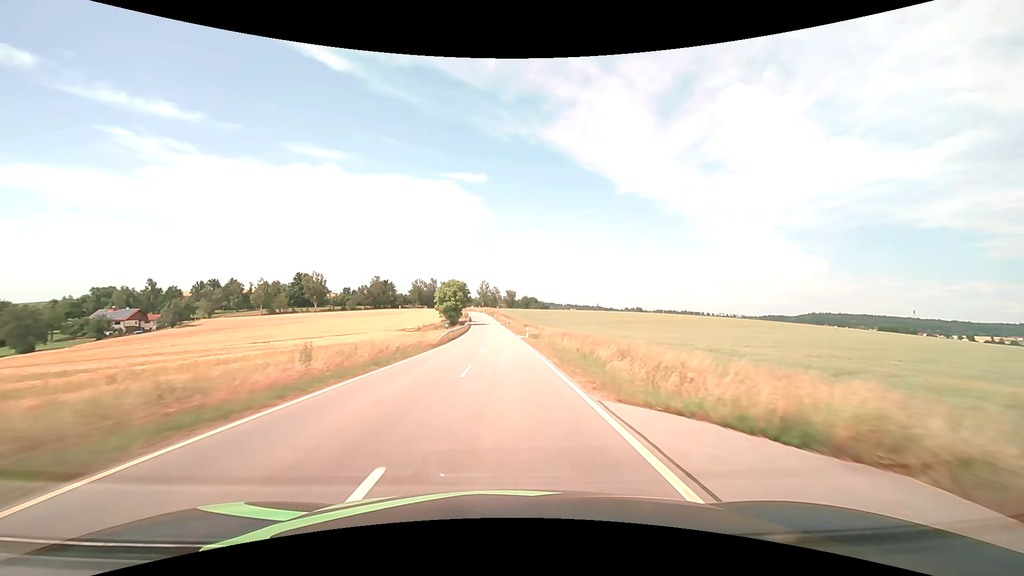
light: Day
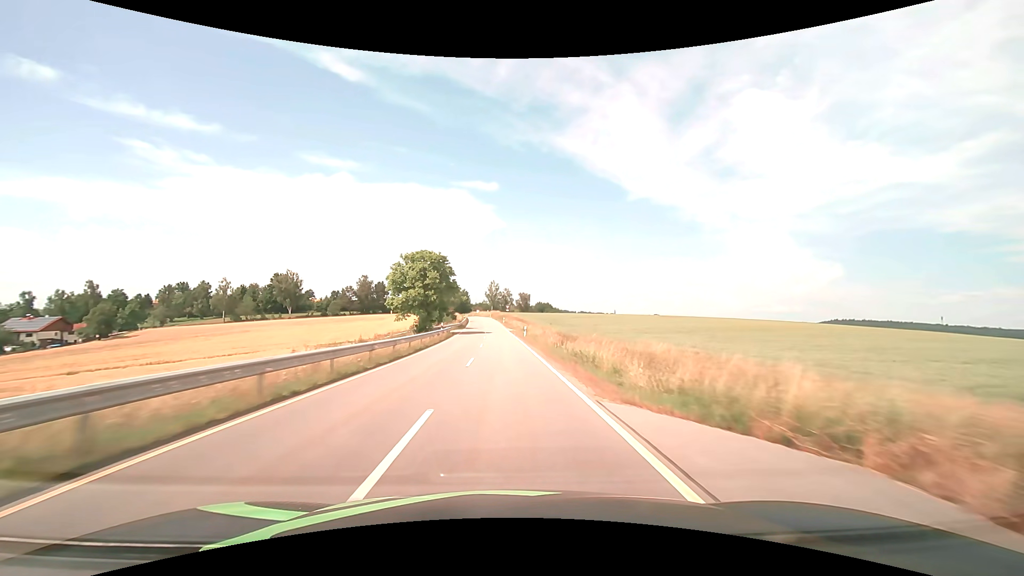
(-0.5, +45.5) m; -1°
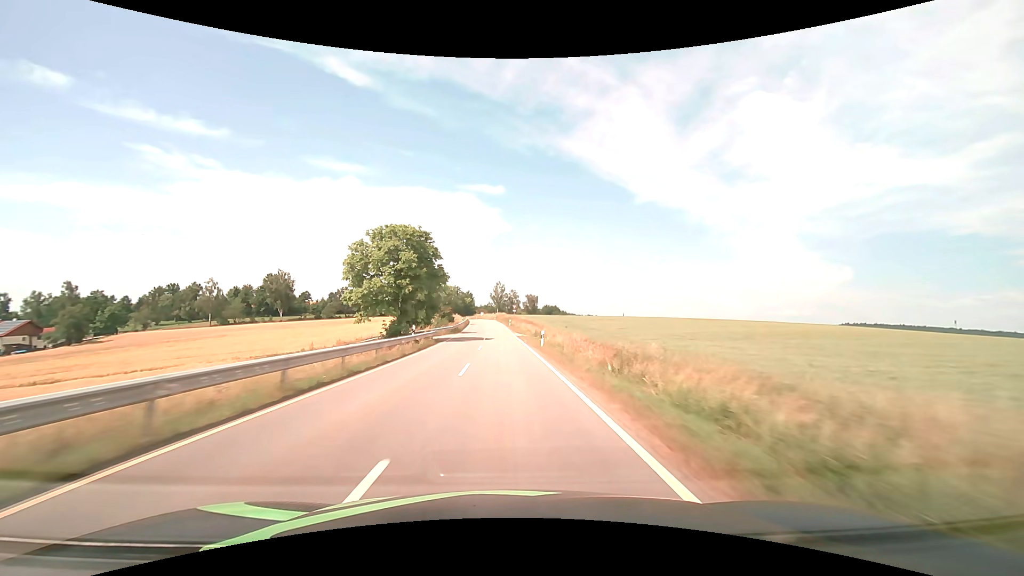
(-0.1, +15.1) m; -1°
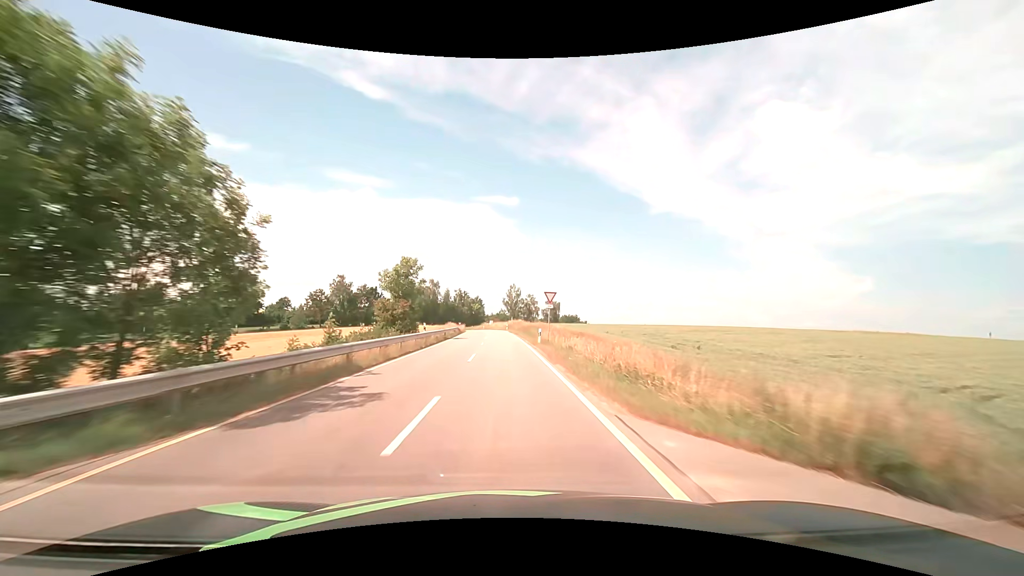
(-0.7, +44.4) m; -2°
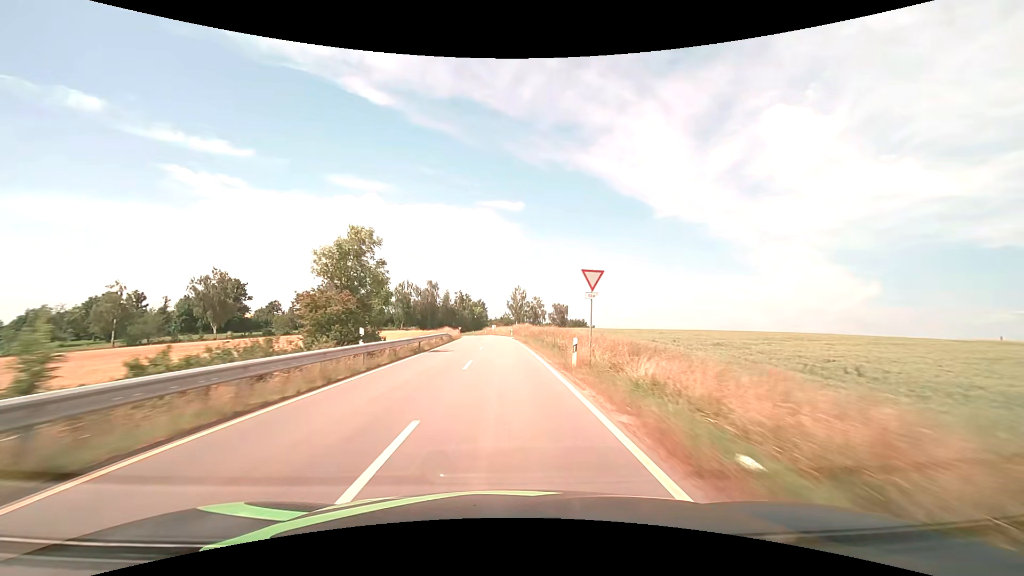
(-0.1, +14.2) m; -1°
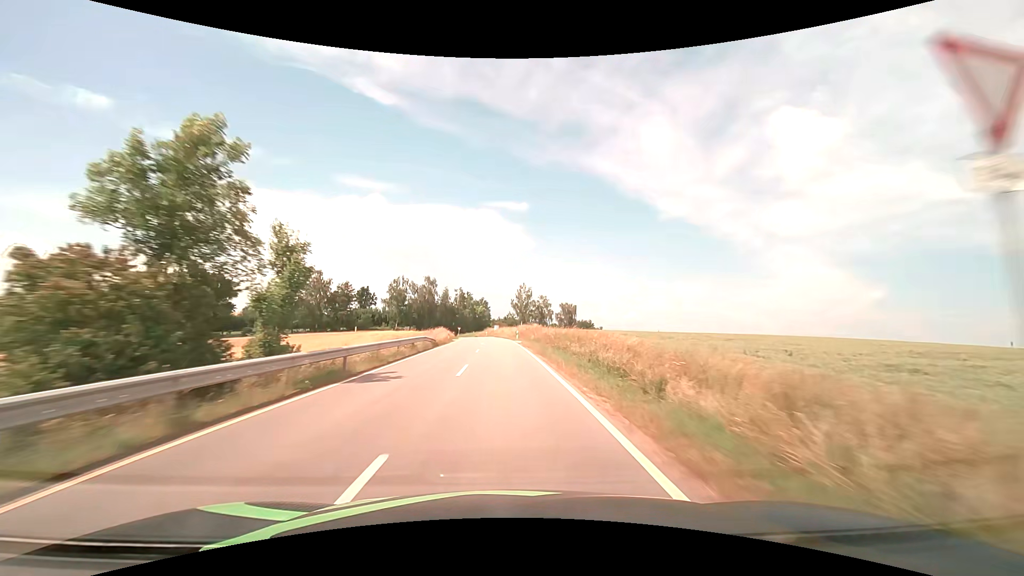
(-0.1, +13.9) m; 0°
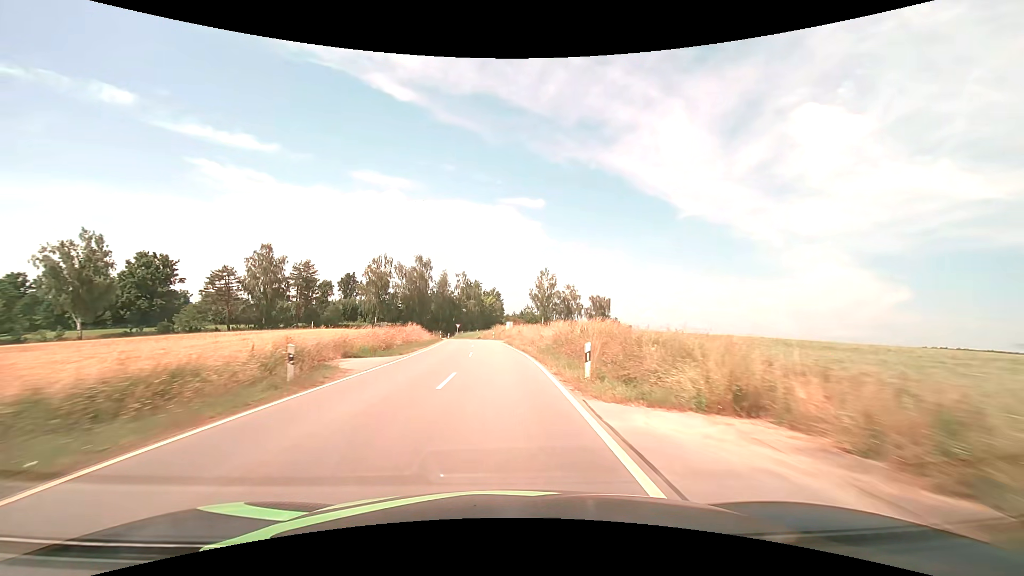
(-0.5, +38.8) m; -2°
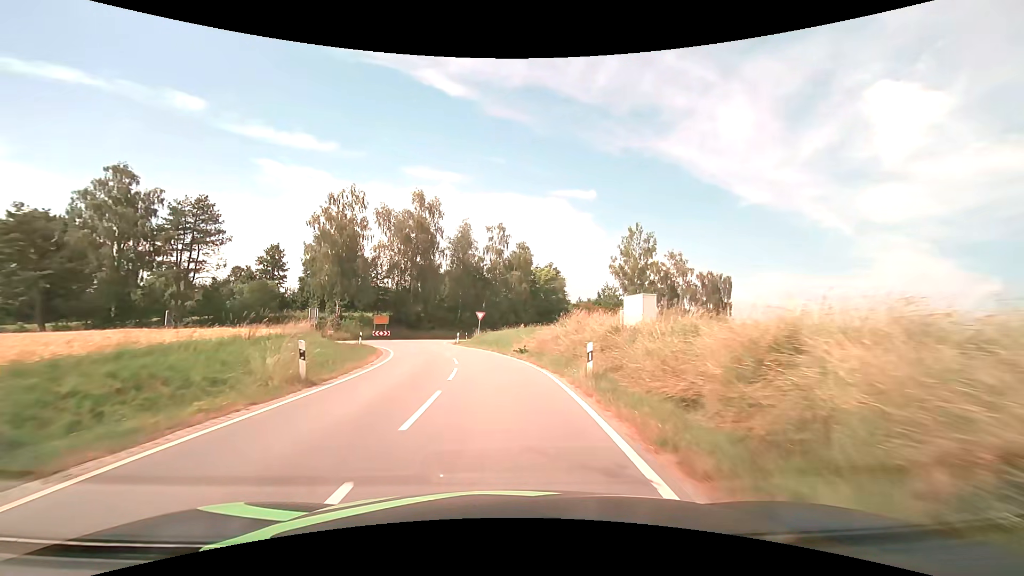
(-2.3, +52.4) m; -6°
